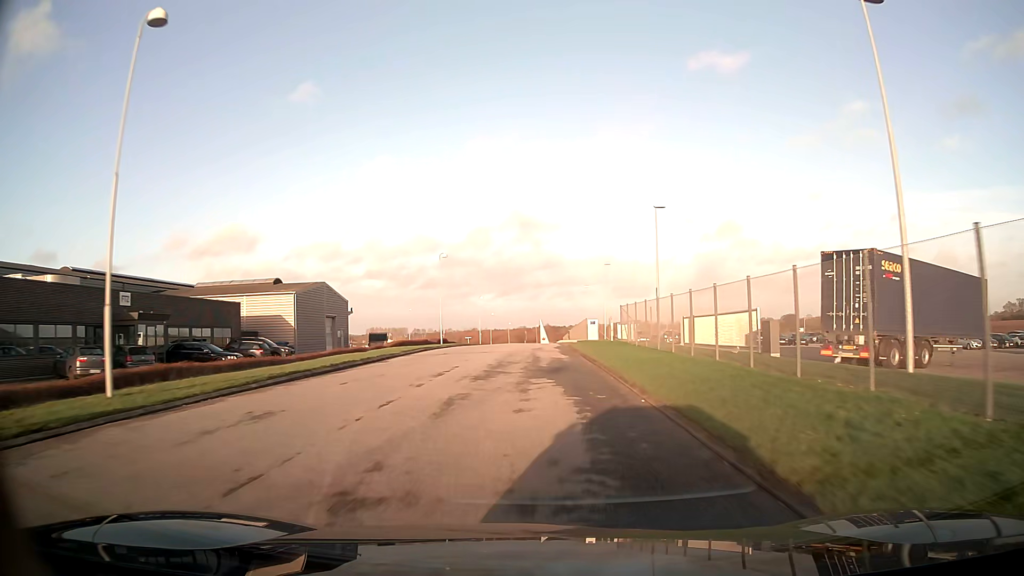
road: unclassified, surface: asphalt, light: Day
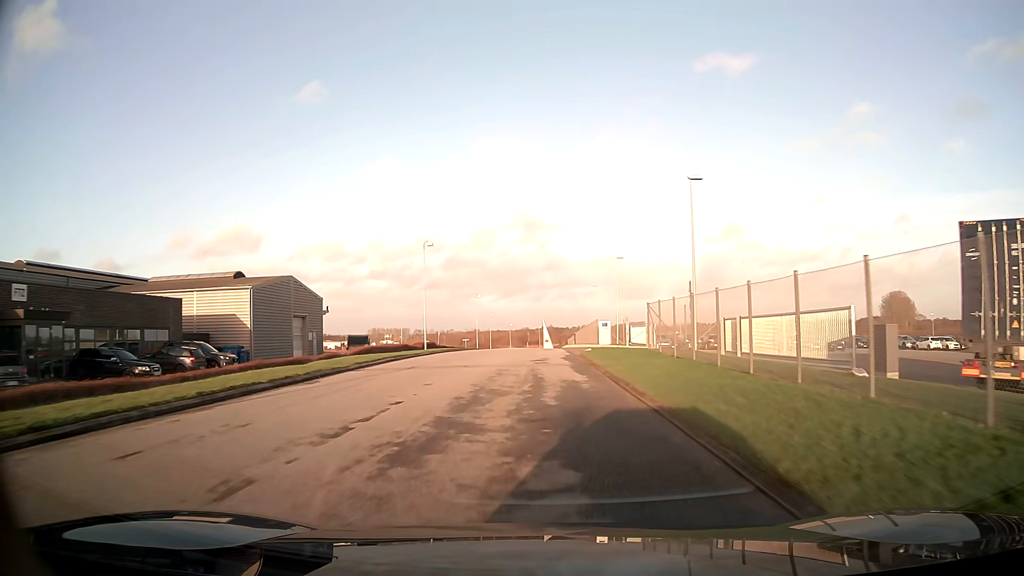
(0.0, +9.0) m; 0°
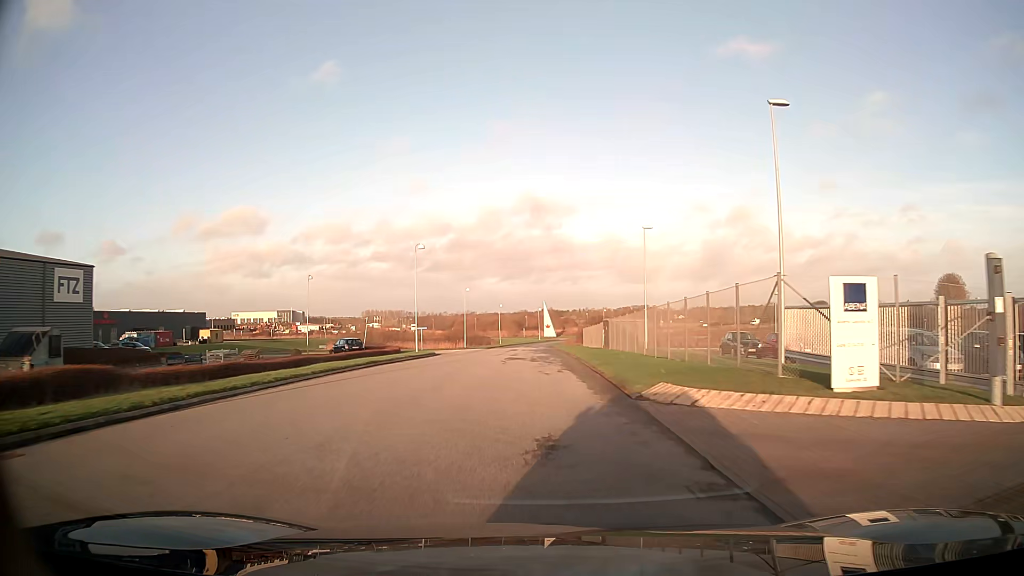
(0.0, +44.0) m; 0°
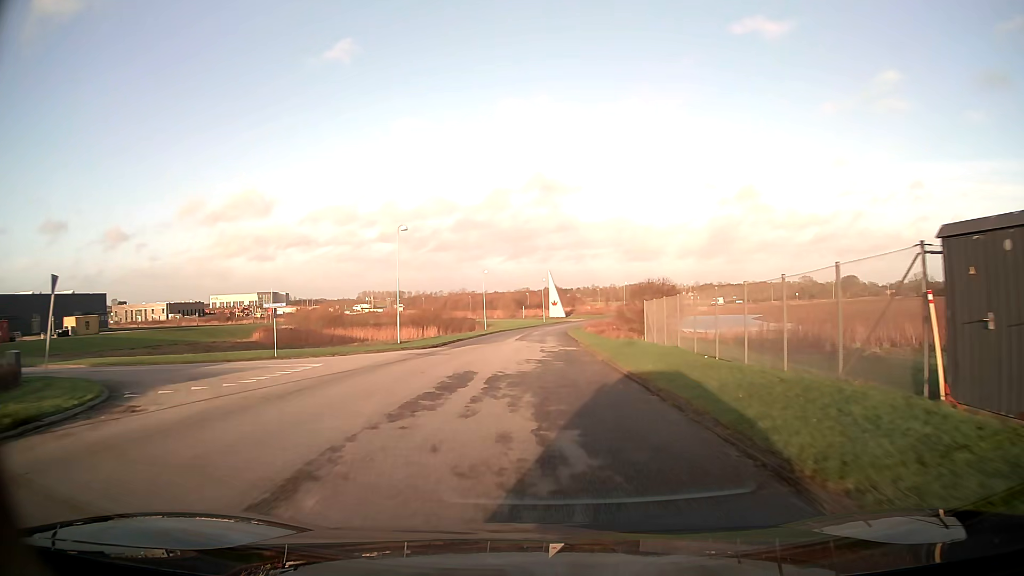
(-0.4, +43.1) m; -1°
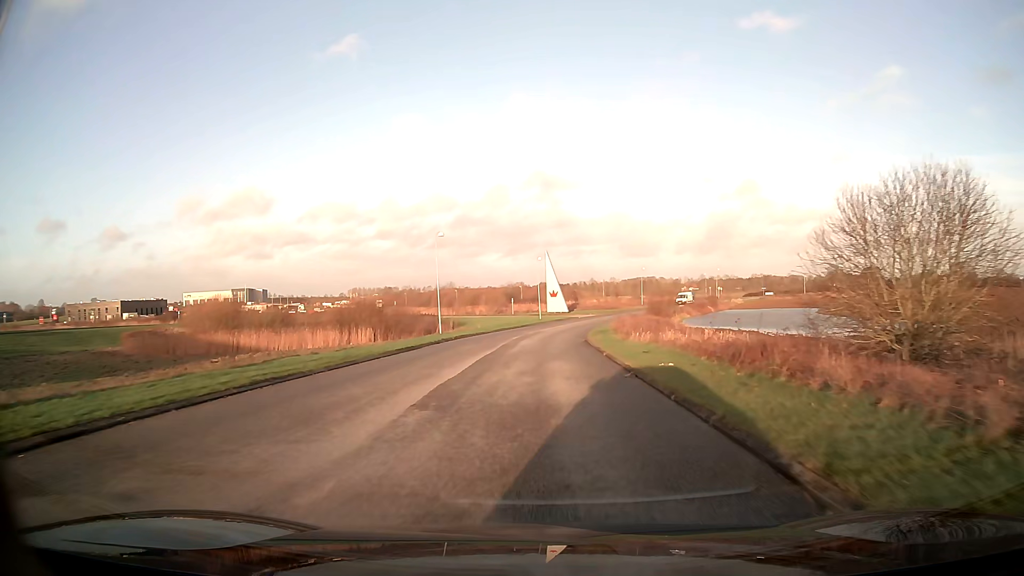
(+0.3, +35.6) m; 0°
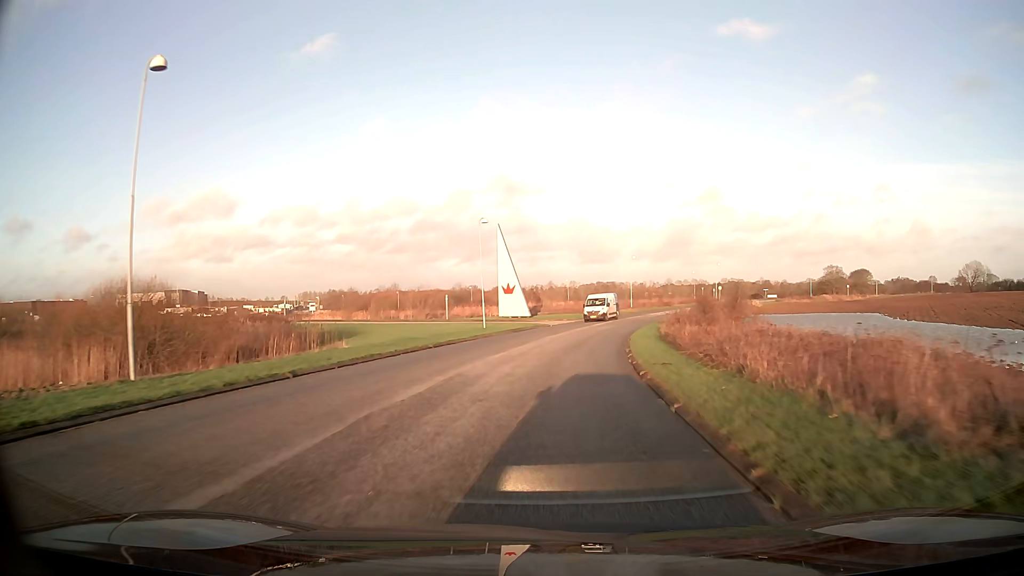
(+1.0, +36.1) m; +4°
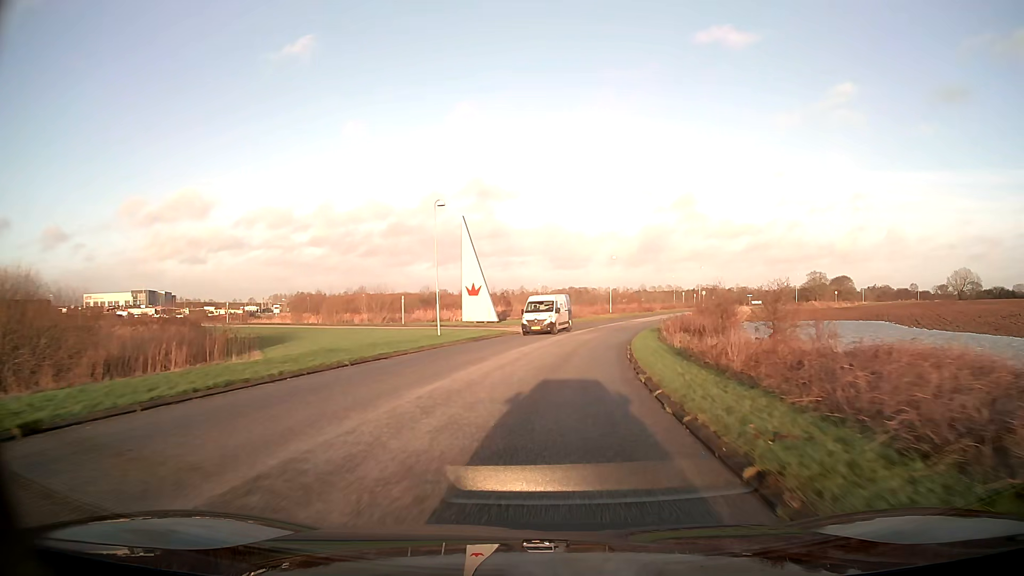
(+0.2, +8.9) m; +2°
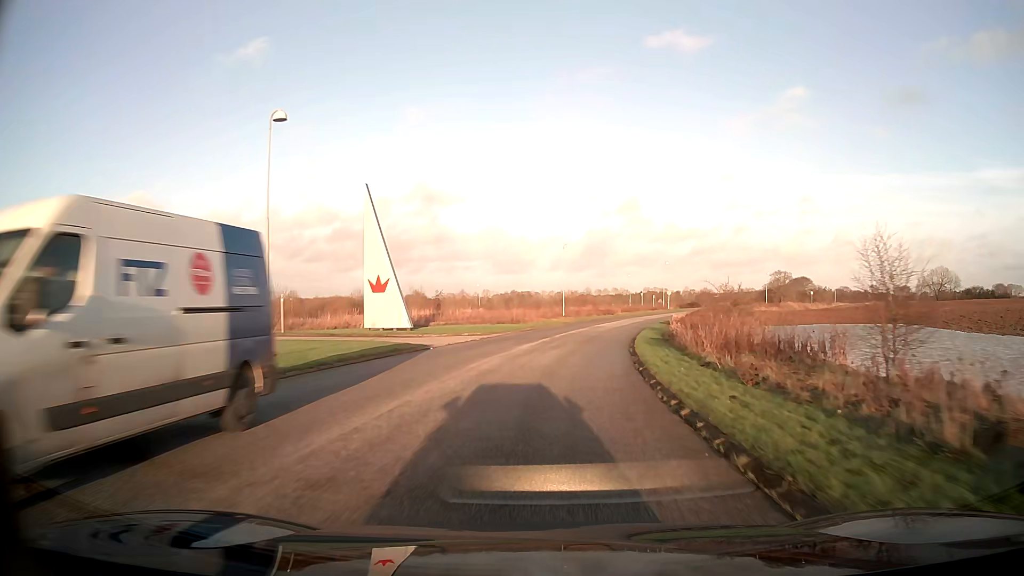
(+0.8, +17.8) m; +5°
(0, +10) (+1, +20) (+2, +30) (+4, +40) (+6, +50) (+9, +59) (+12, +69) (+16, +78) (+20, +87) (+24, +96) m
